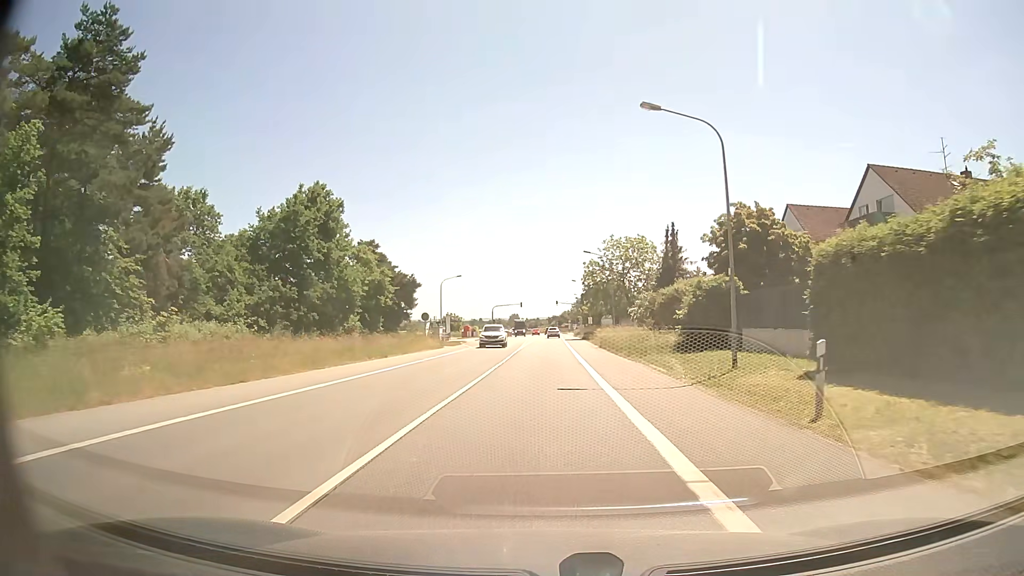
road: primary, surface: asphalt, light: Day
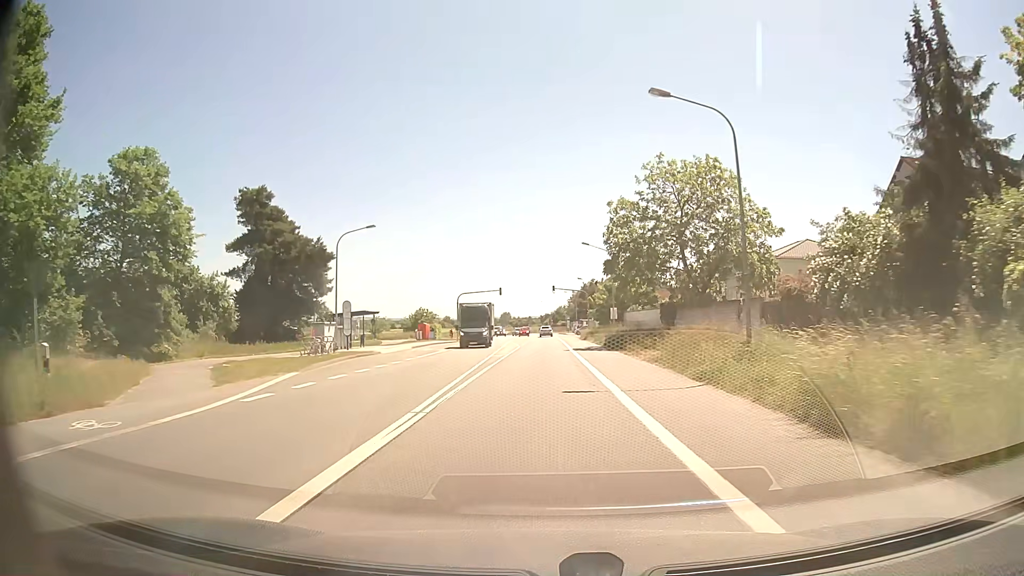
(+0.4, +39.0) m; +1°
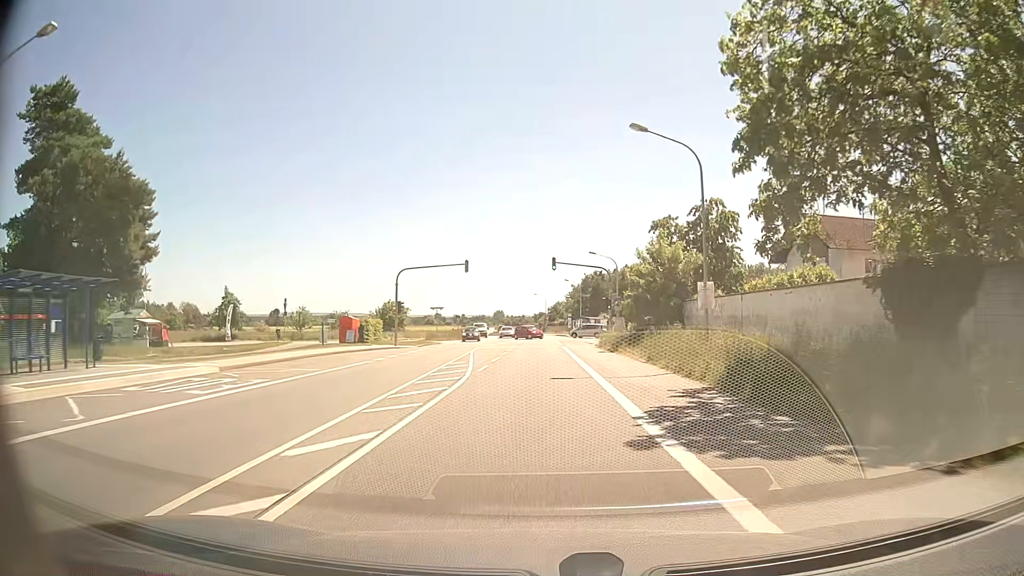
(+0.1, +31.1) m; 0°
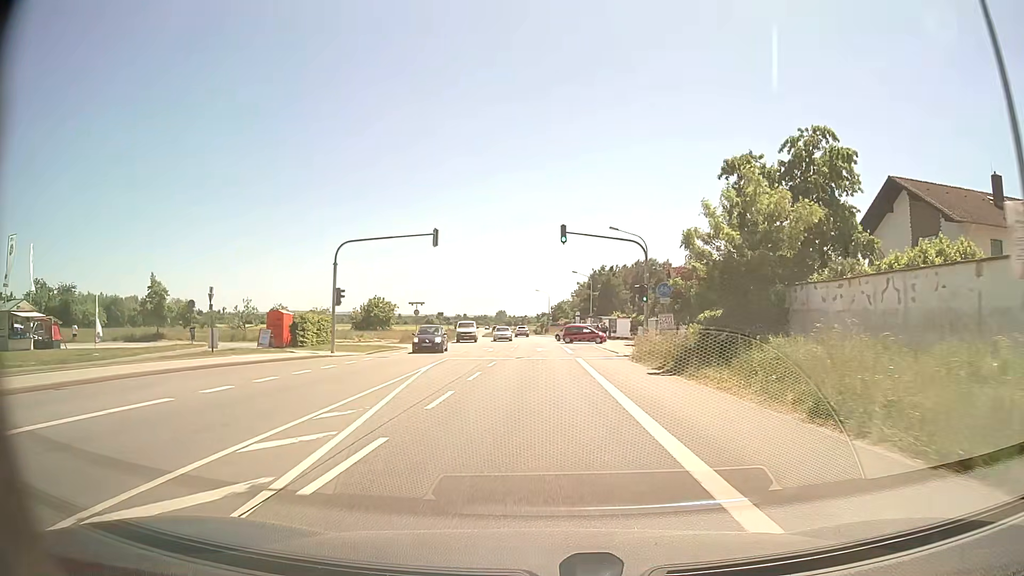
(0.0, +15.5) m; 0°
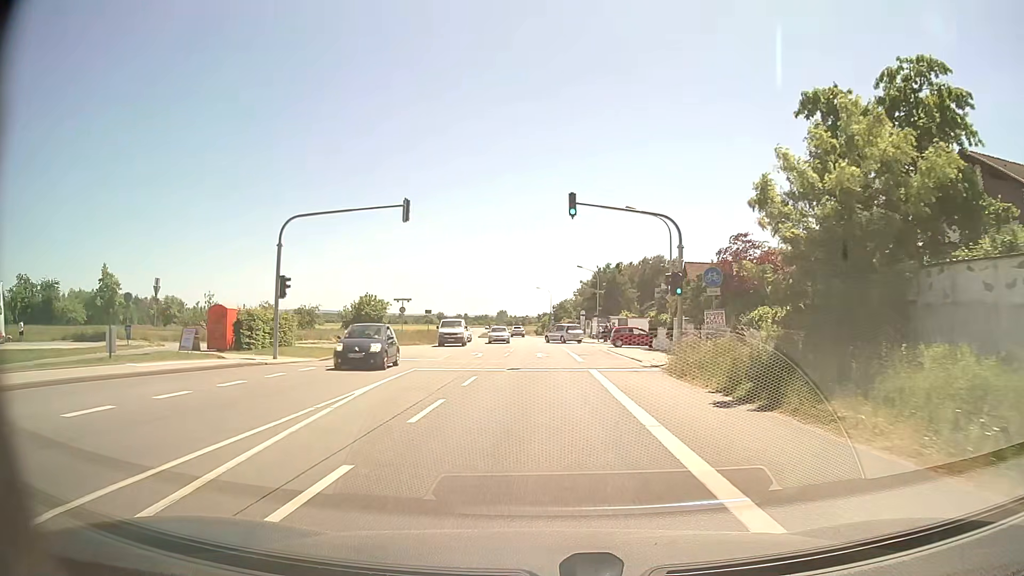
(0.0, +7.8) m; 0°
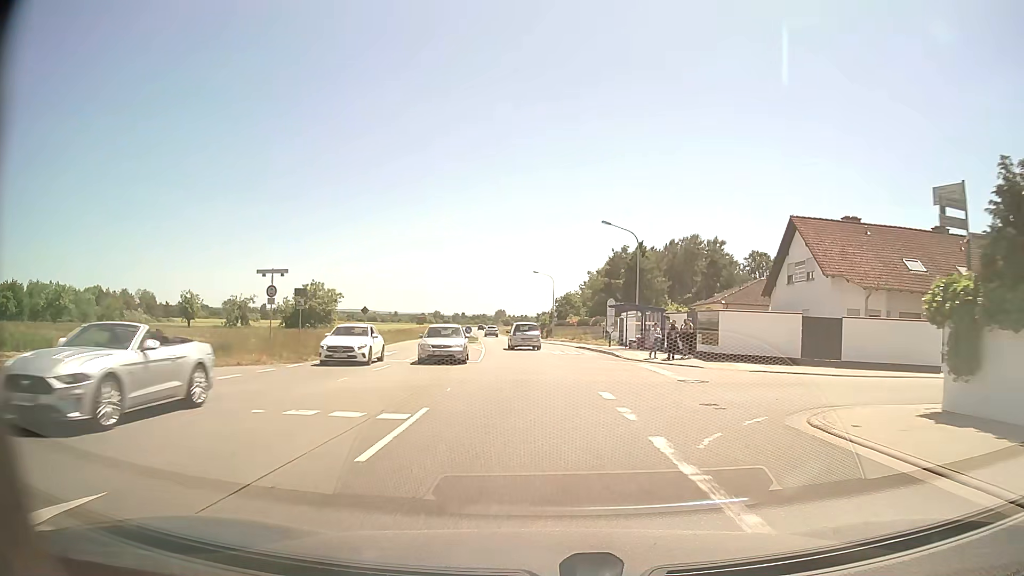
(-0.1, +31.0) m; 0°
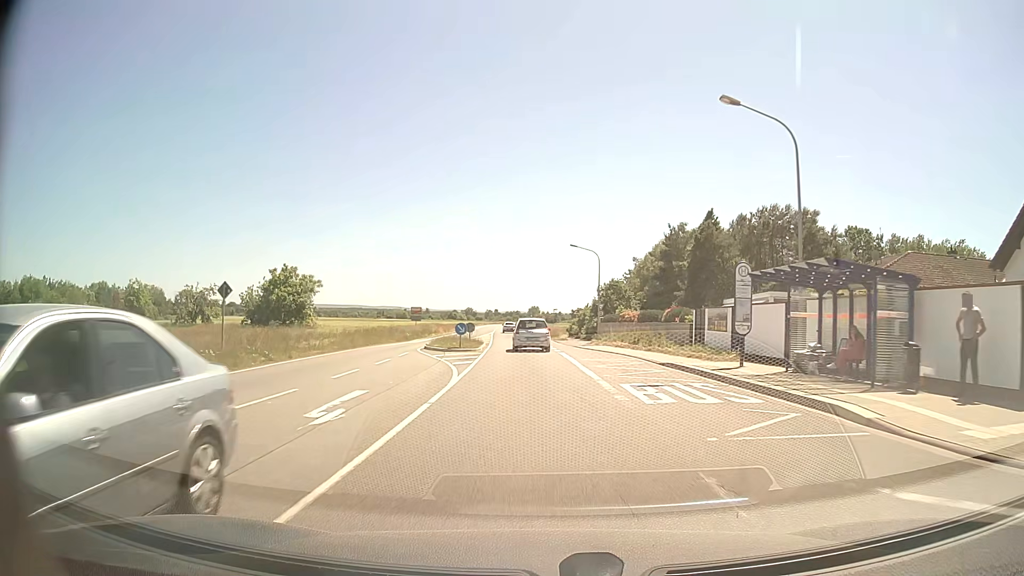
(-0.4, +23.1) m; -3°
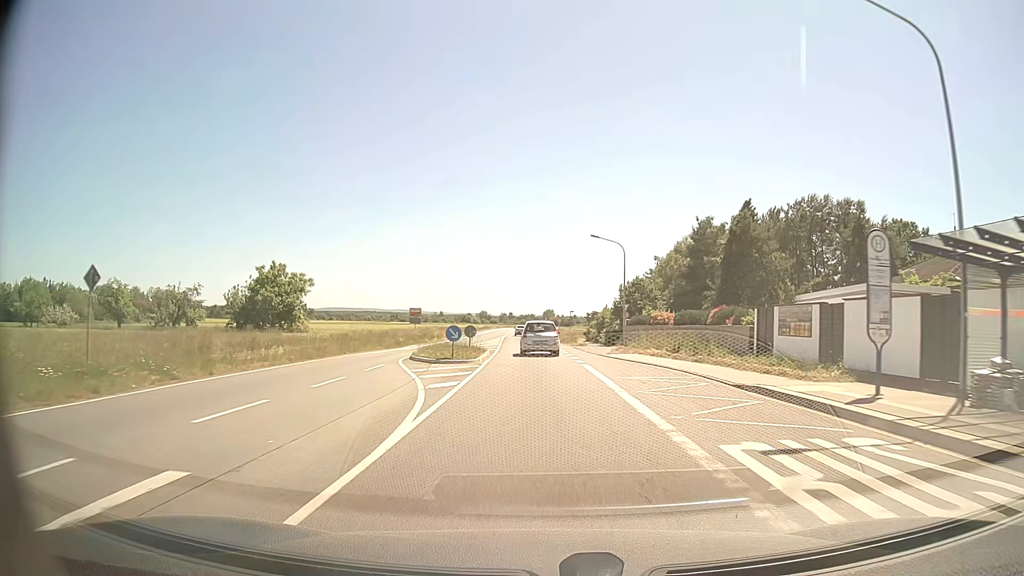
(-0.1, +7.7) m; -1°
(0, +10) (0, +20) (-1, +30) (-1, +40) (-1, +50) (-2, +60) (-2, +70) (-3, +80) (-3, +90) (-3, +100) m
